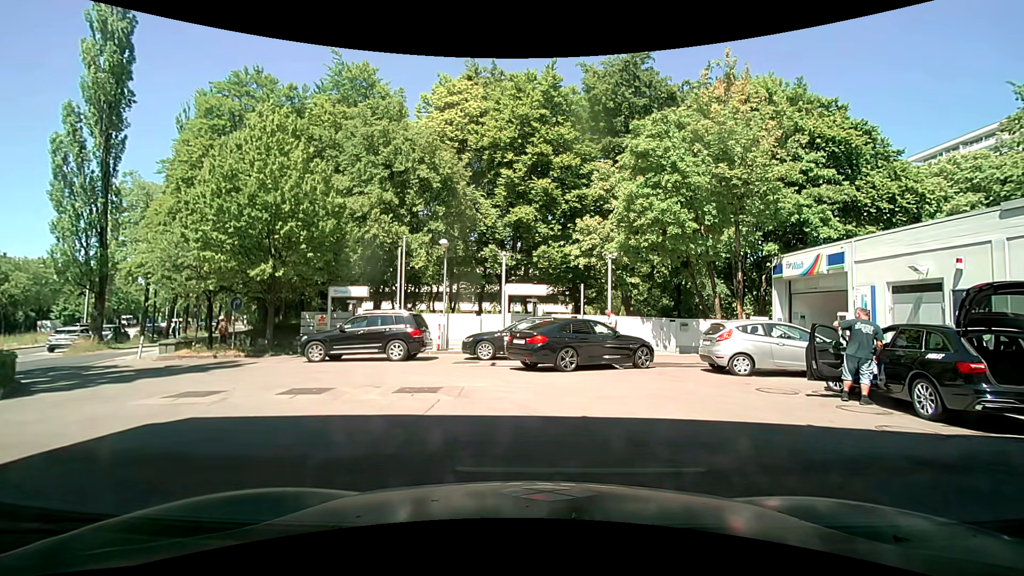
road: service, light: Day
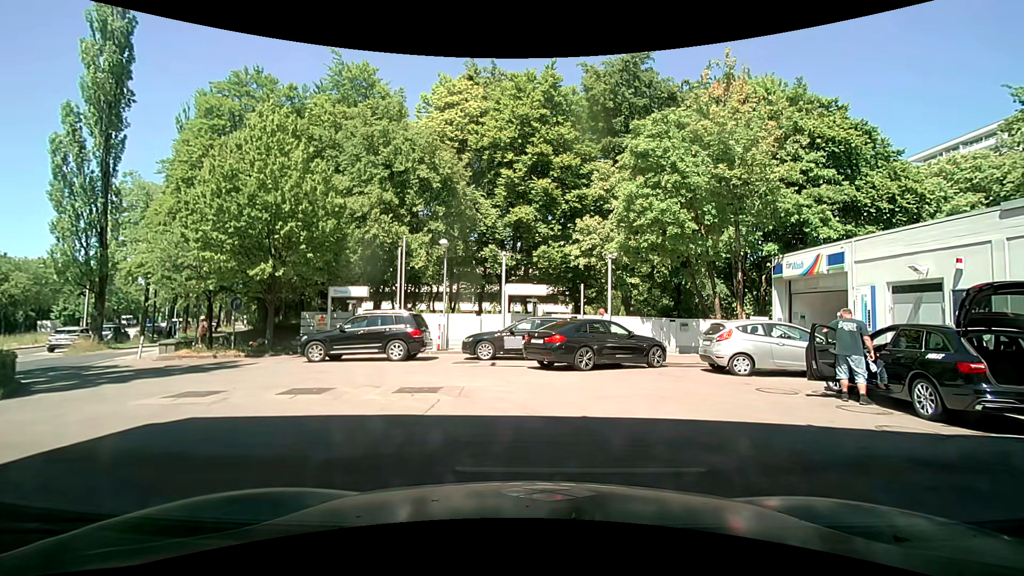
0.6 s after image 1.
(0.0, 0.0) m; 0°
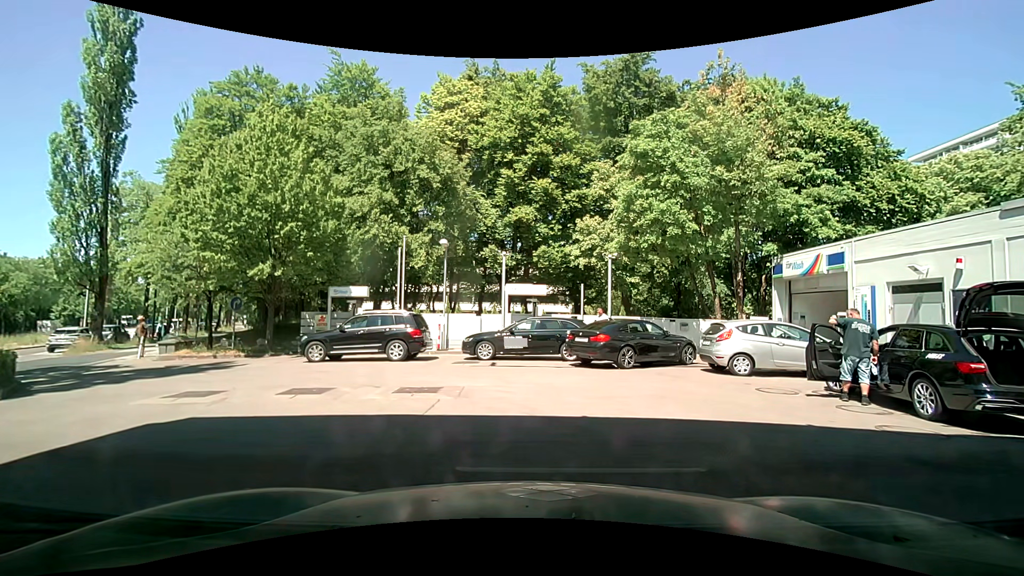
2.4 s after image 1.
(0.0, 0.0) m; 0°
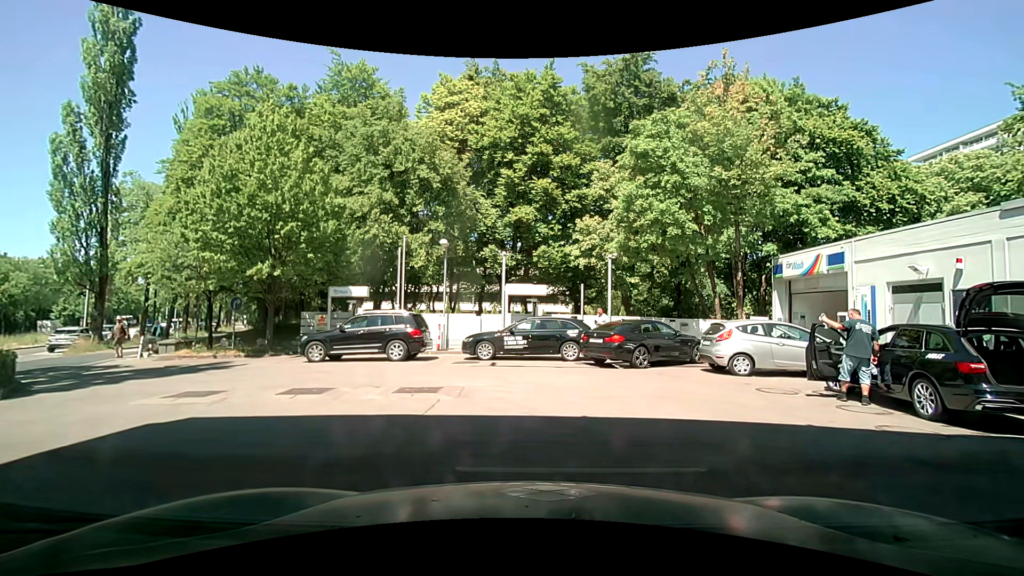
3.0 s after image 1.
(0.0, 0.0) m; 0°
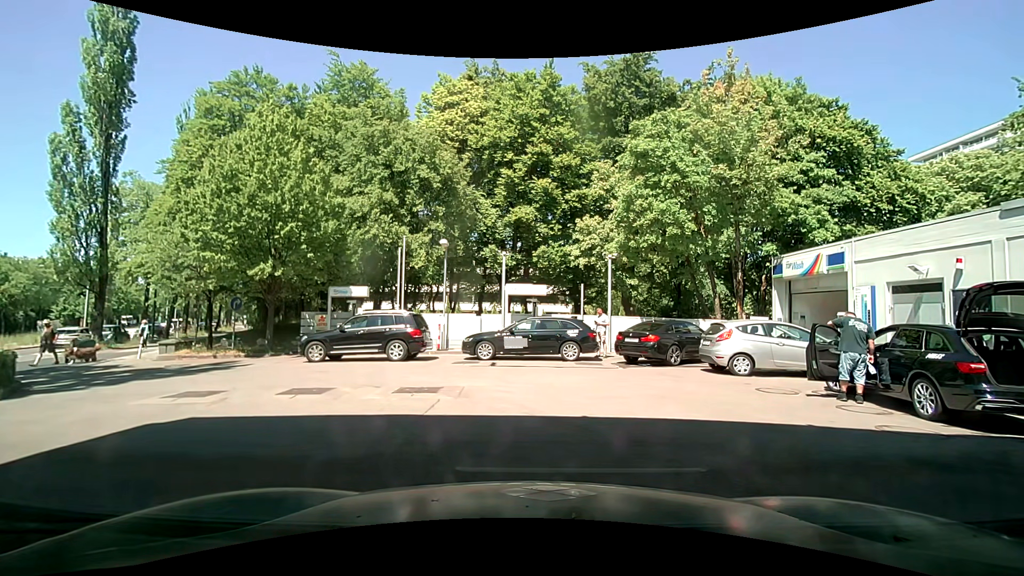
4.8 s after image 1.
(0.0, 0.0) m; 0°
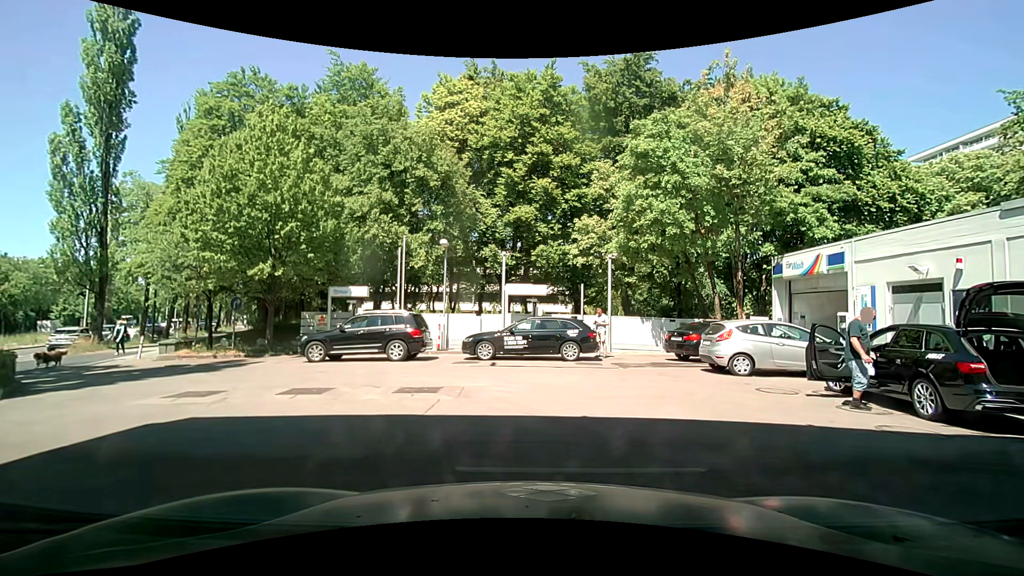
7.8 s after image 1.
(0.0, 0.0) m; 0°
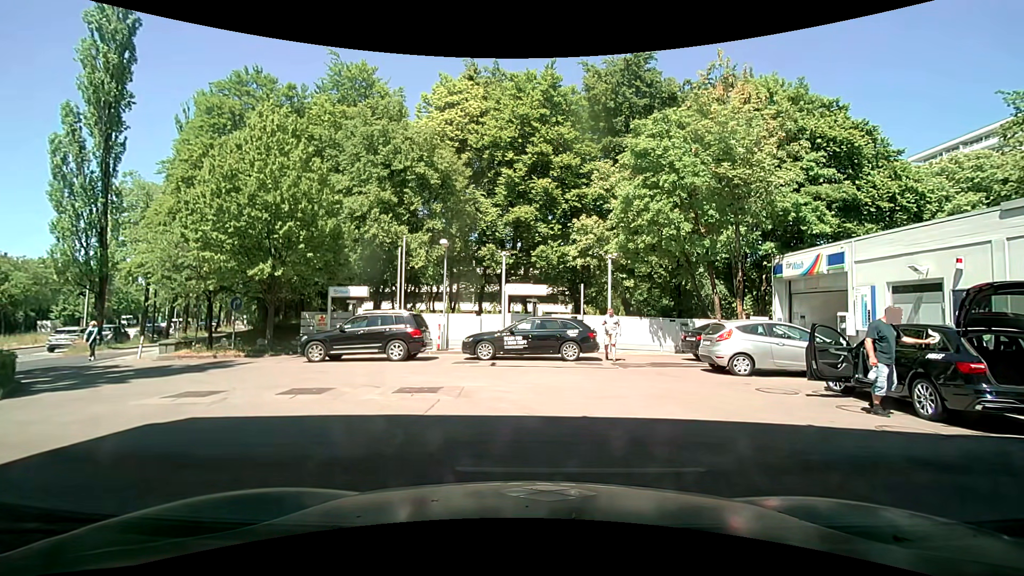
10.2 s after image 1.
(0.0, 0.0) m; 0°
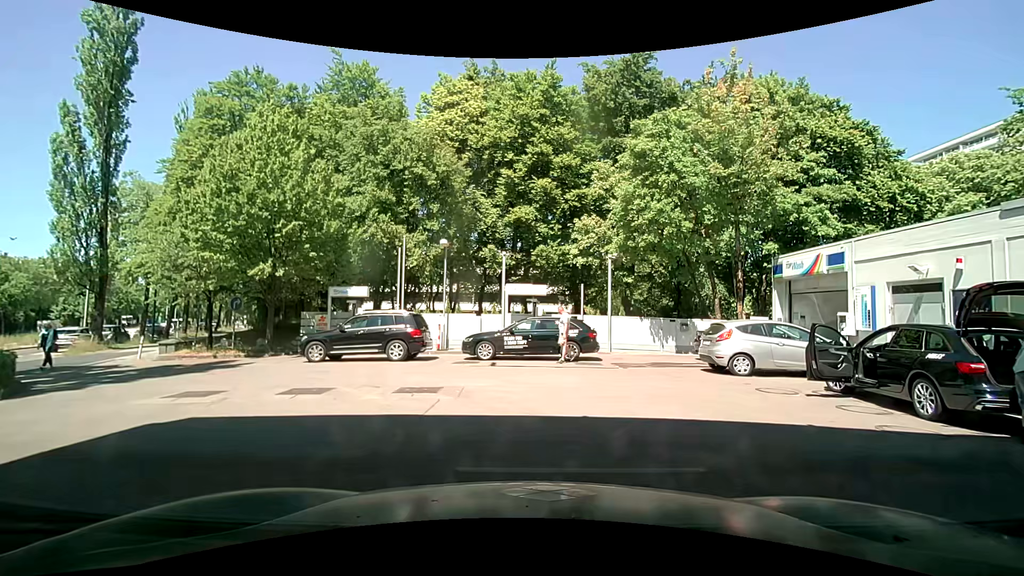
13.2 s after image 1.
(0.0, 0.0) m; 0°
